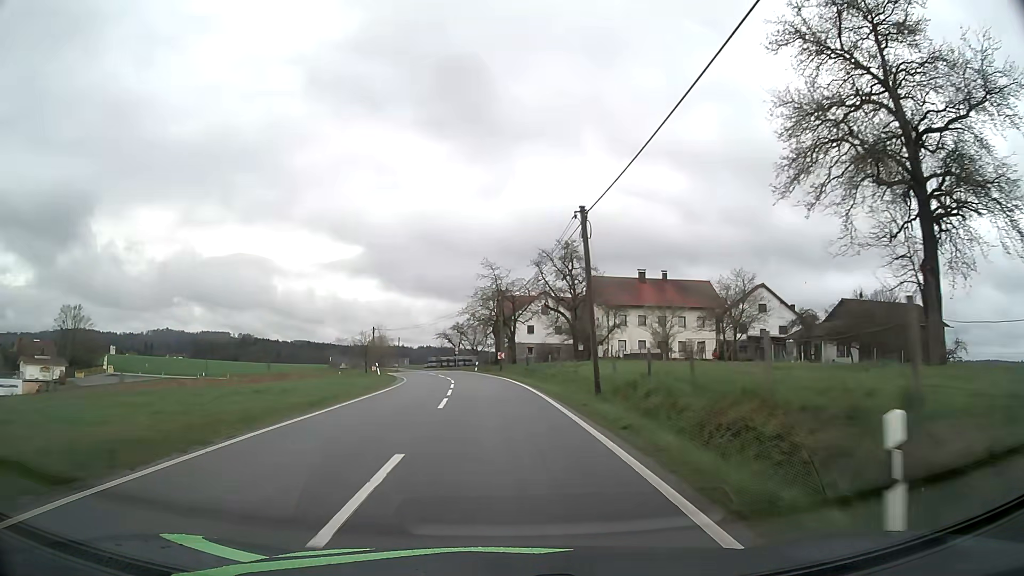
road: tertiary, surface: asphalt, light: Day
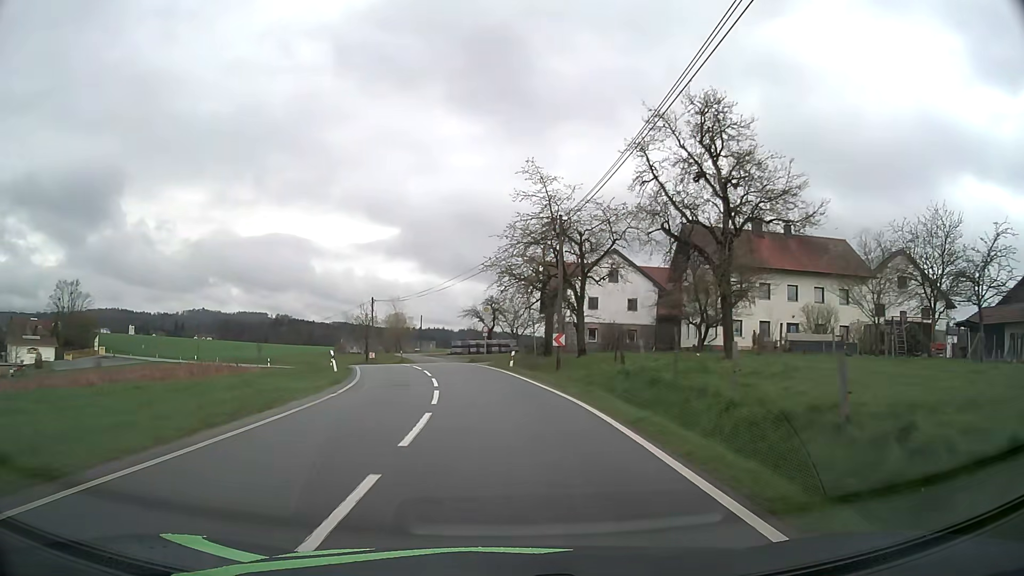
(-0.7, +26.0) m; -3°
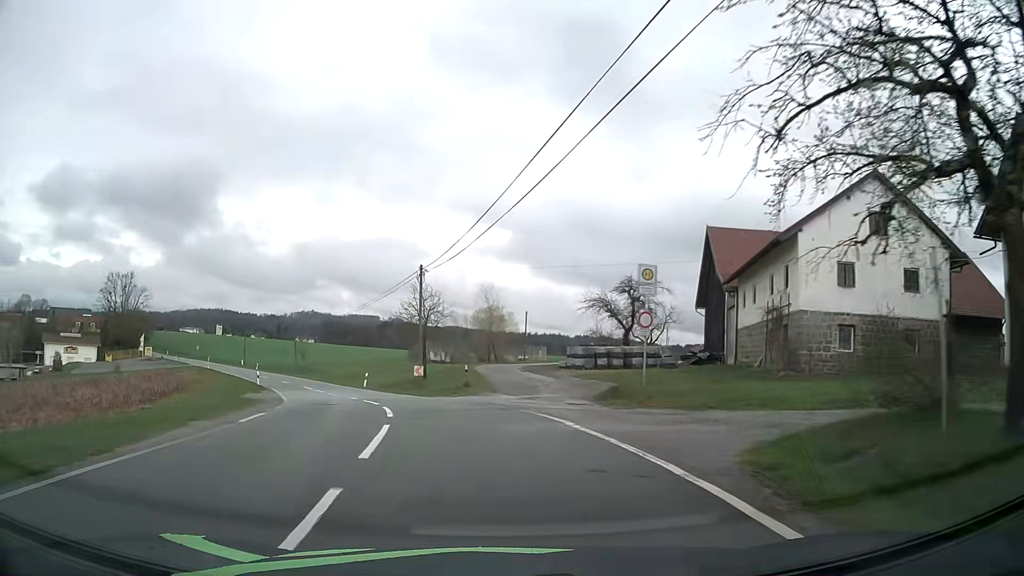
(-1.9, +30.5) m; -9°
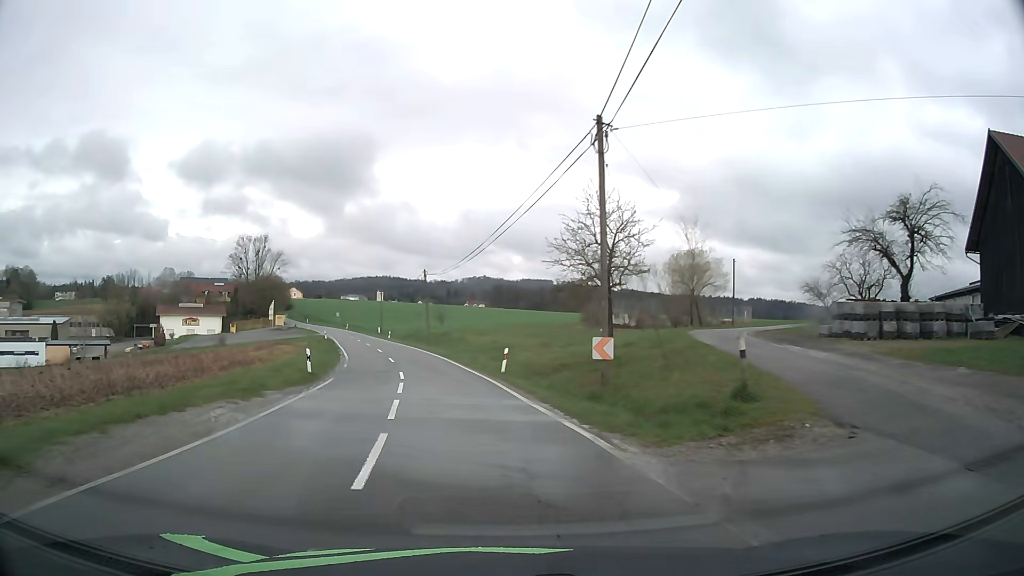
(-2.2, +20.0) m; -14°
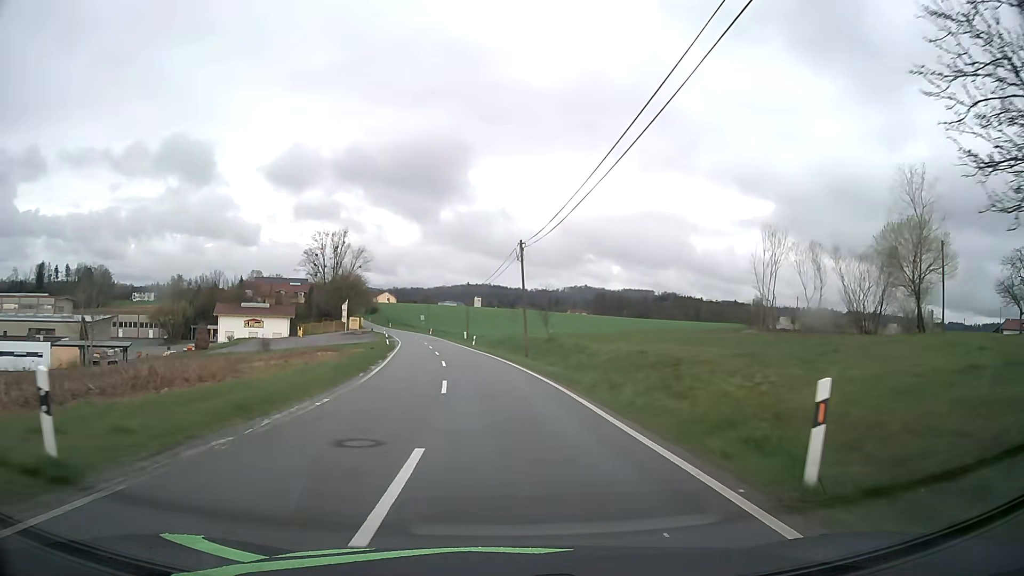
(-1.9, +20.0) m; -9°
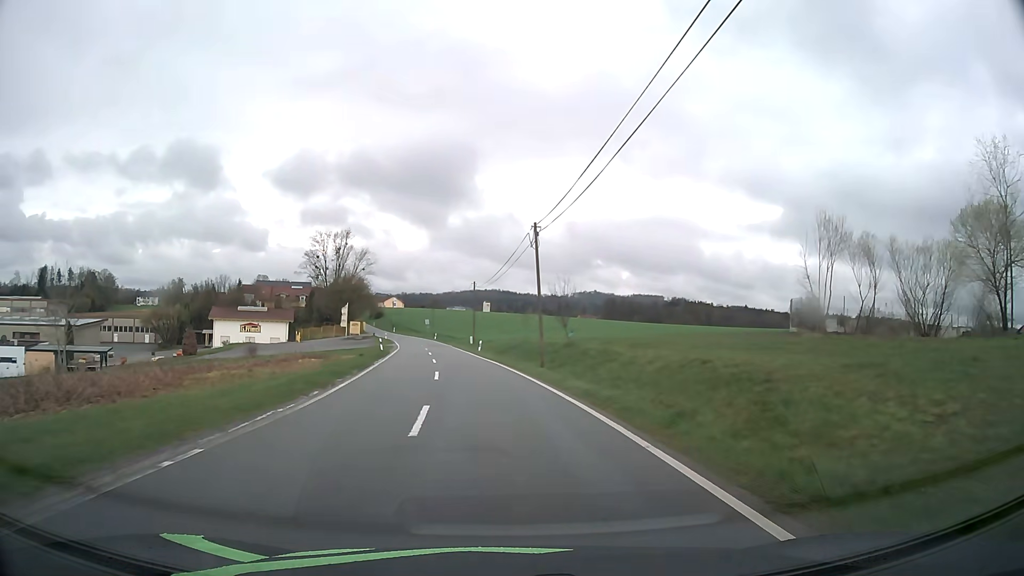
(-0.1, +7.0) m; -1°
